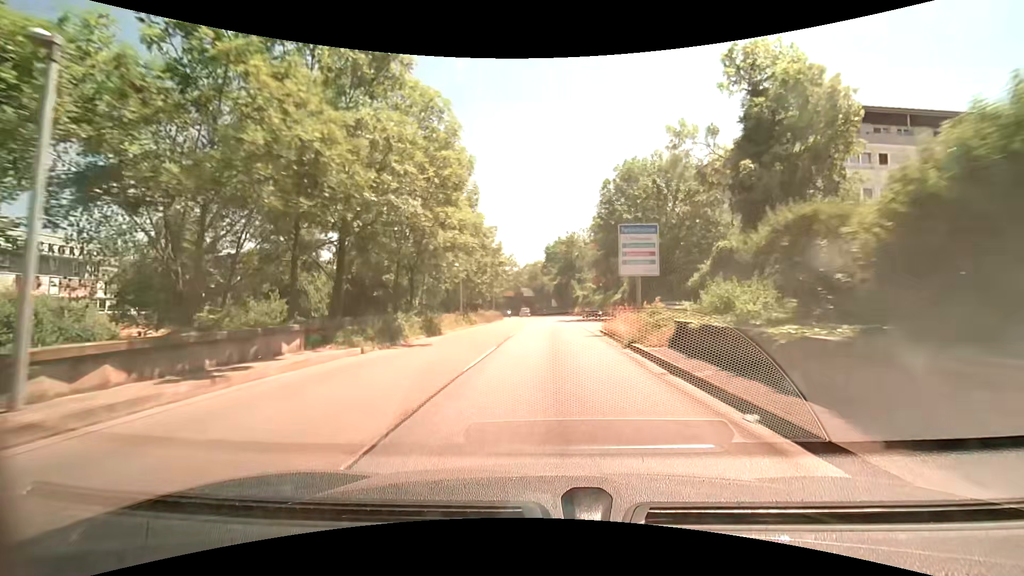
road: trunk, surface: asphalt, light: Day
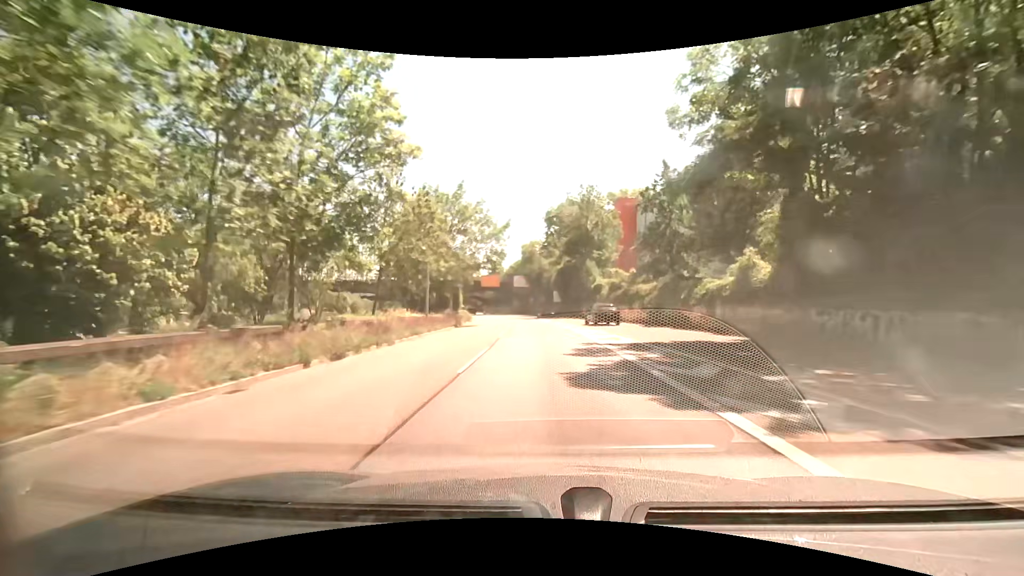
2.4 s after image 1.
(+0.4, +36.3) m; +1°
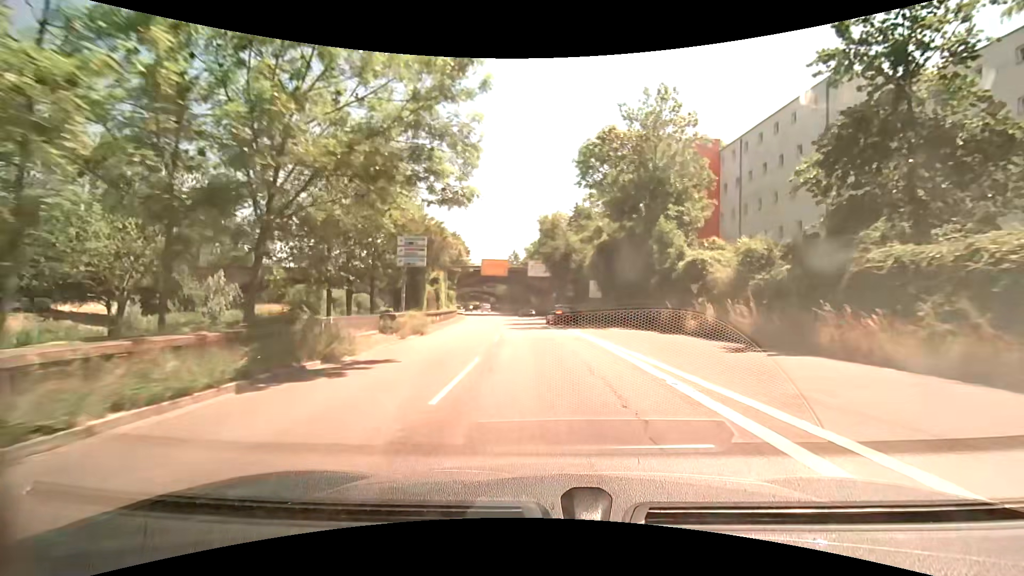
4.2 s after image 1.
(-0.8, +27.3) m; -3°
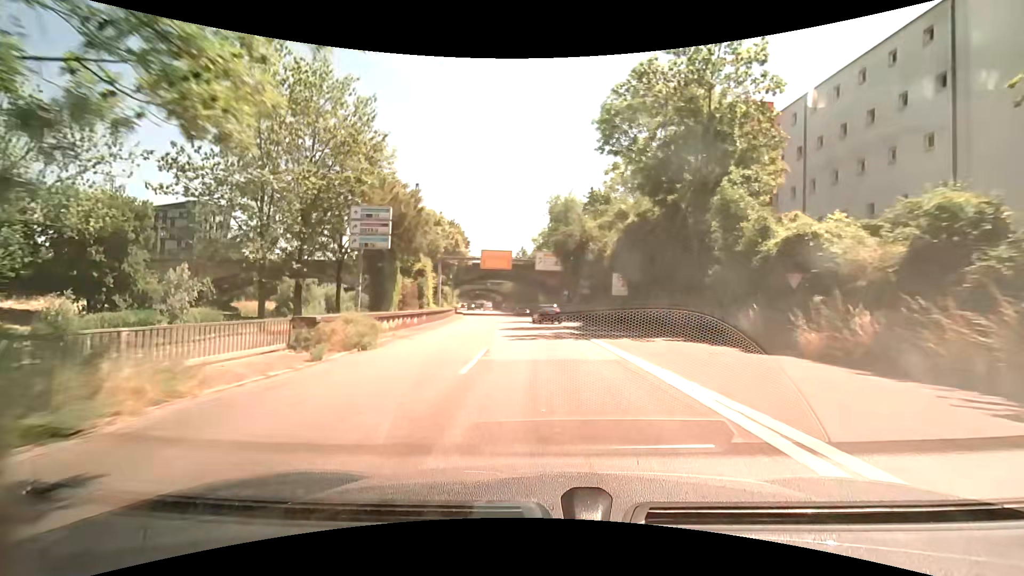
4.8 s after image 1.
(-0.1, +9.1) m; -1°
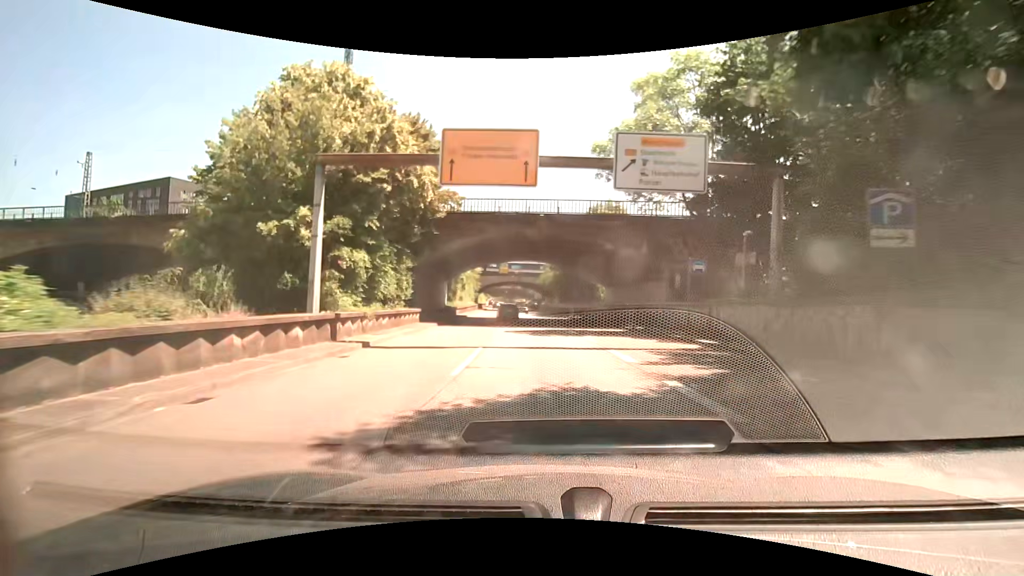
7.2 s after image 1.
(-1.6, +36.4) m; -5°
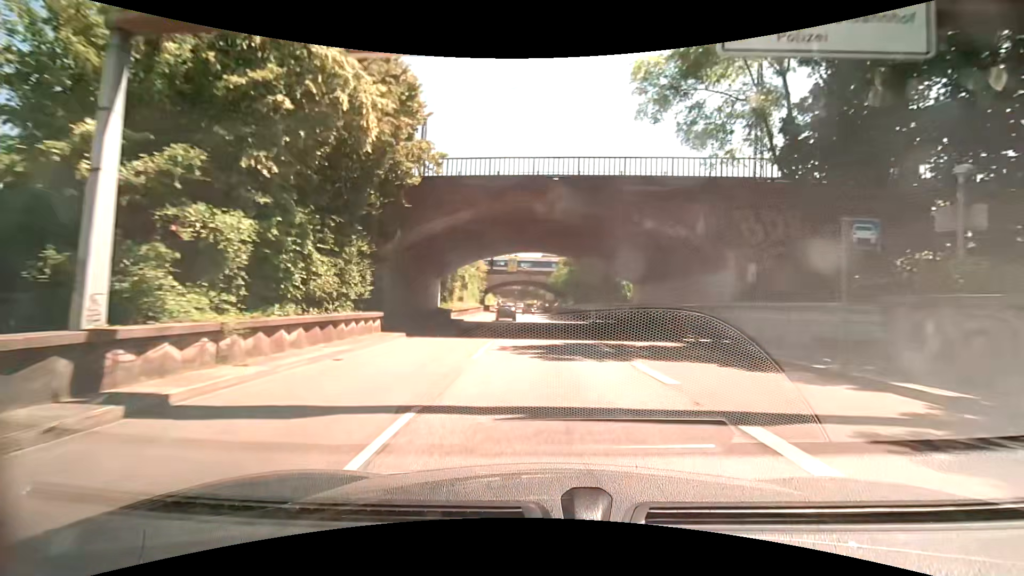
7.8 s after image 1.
(-0.1, +9.1) m; -1°
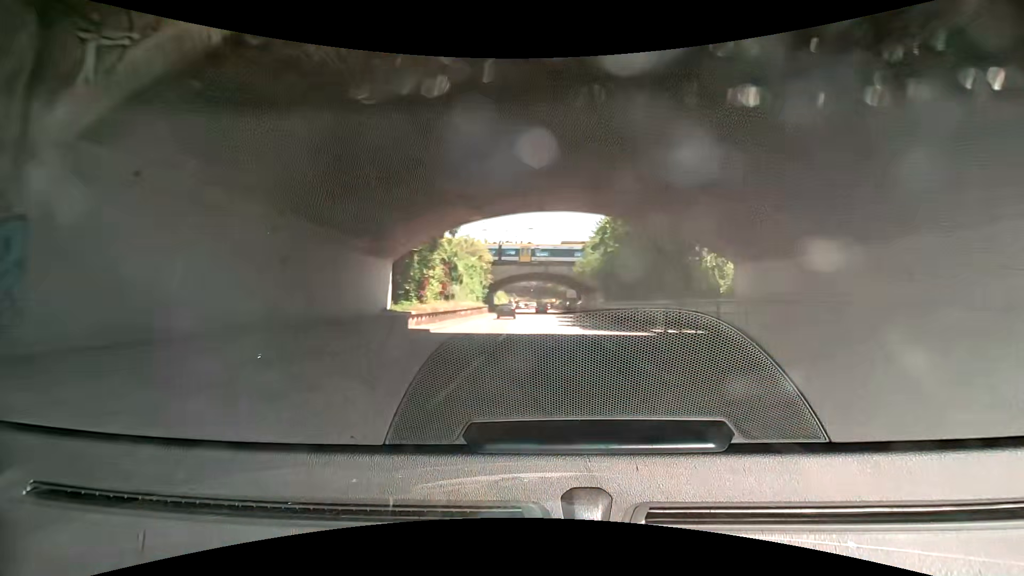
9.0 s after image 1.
(-0.2, +18.1) m; -2°
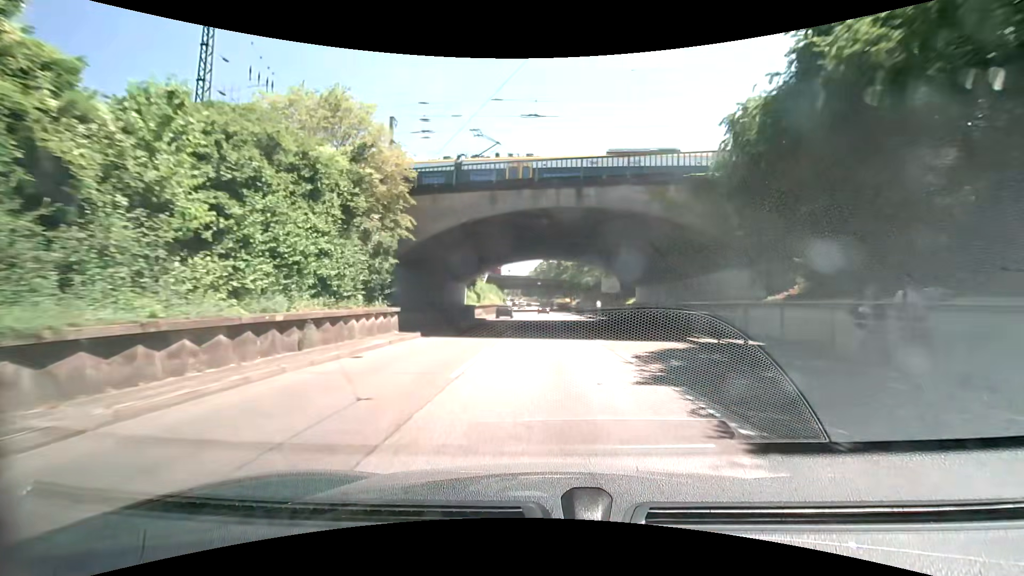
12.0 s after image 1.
(+0.6, +45.1) m; 0°
(0, +10) (0, +20) (0, +30) (-1, +40) (-1, +50) (-2, +60) (-2, +70) (-2, +80) (-3, +90) (-3, +100) m
